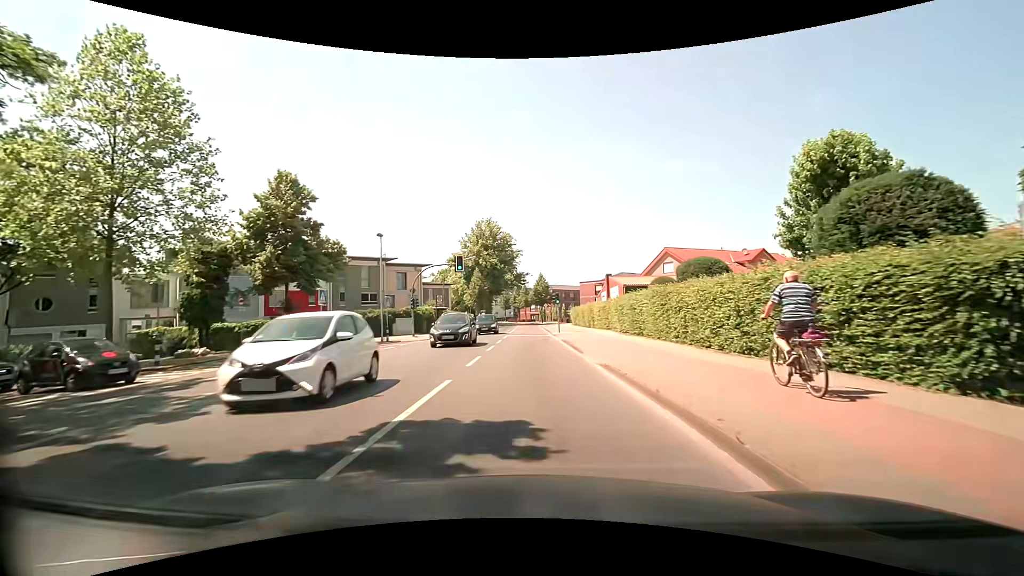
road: secondary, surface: asphalt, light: Day
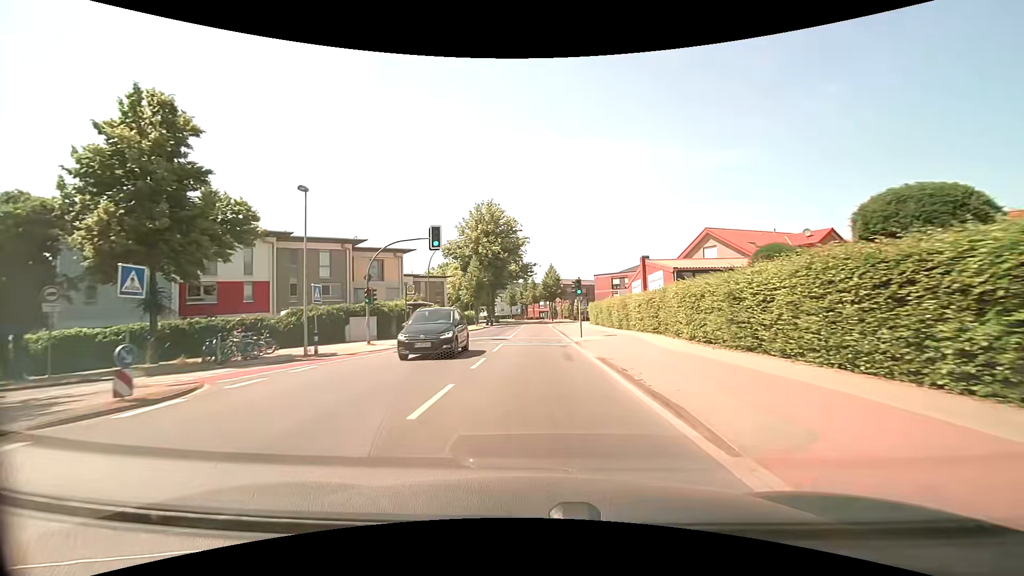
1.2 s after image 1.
(-0.2, +12.9) m; -1°
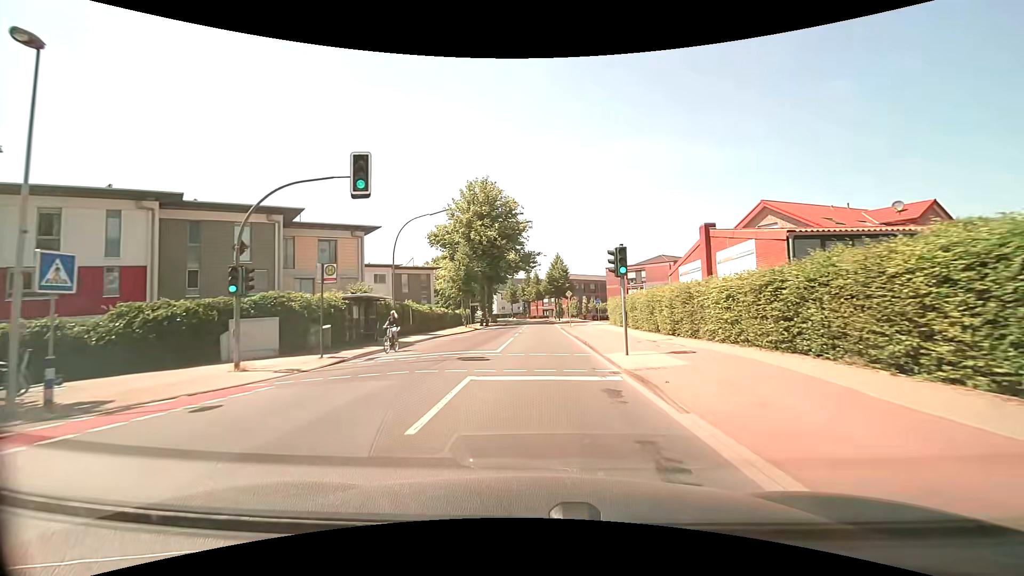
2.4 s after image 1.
(-0.1, +12.7) m; -1°
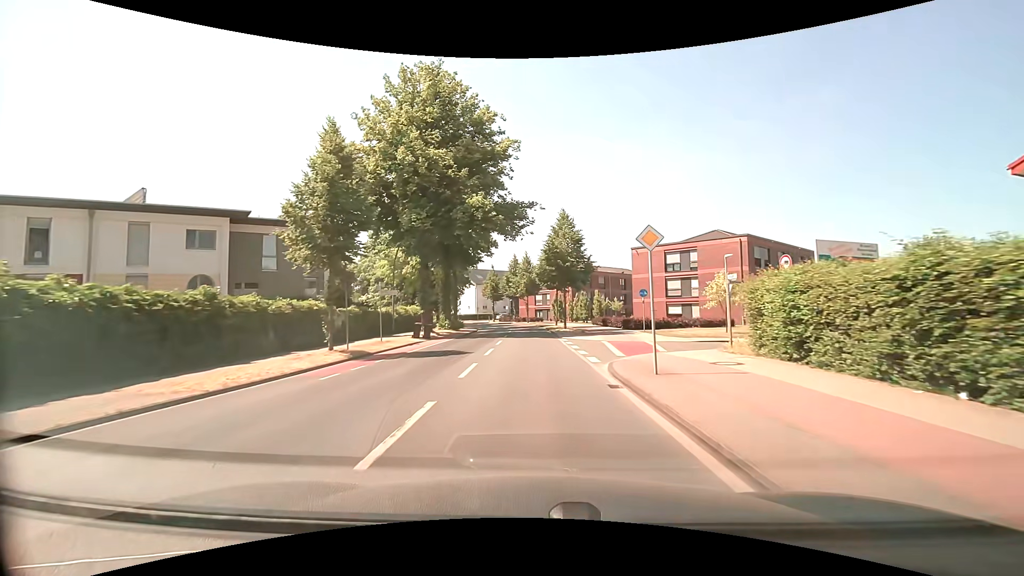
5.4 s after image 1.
(+0.4, +31.8) m; +1°
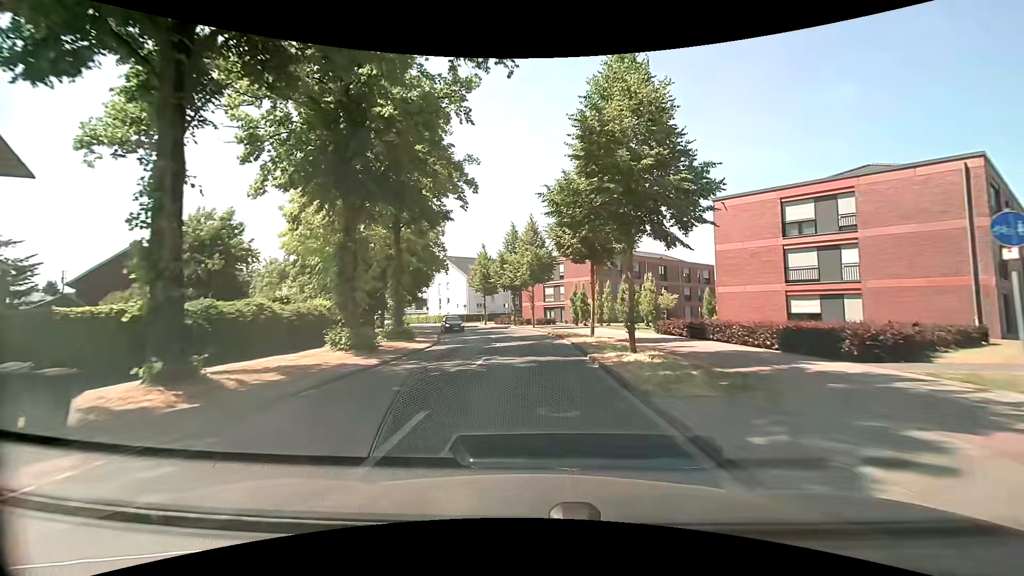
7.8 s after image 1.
(-0.2, +26.2) m; -1°
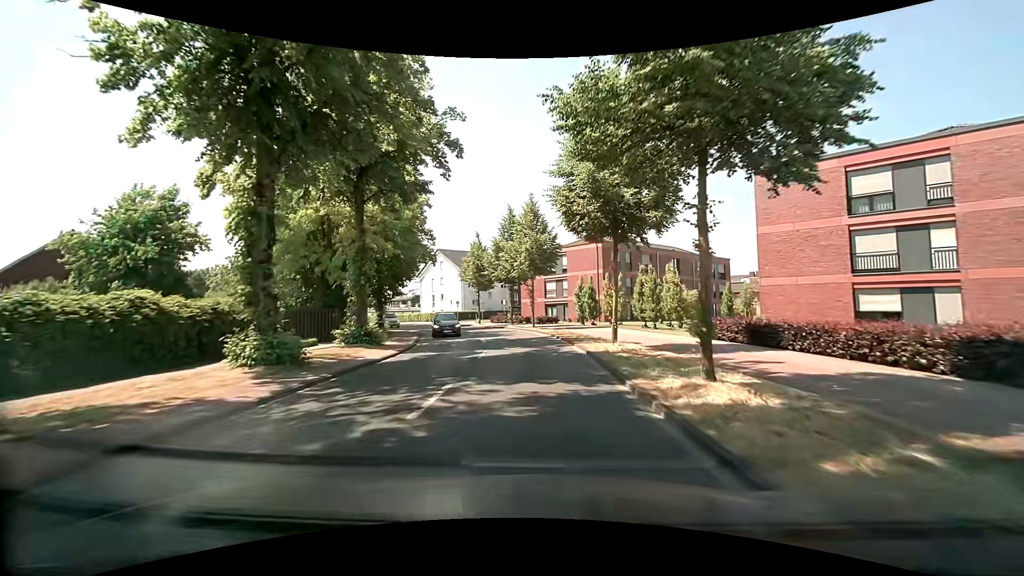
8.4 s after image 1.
(0.0, +6.7) m; +1°
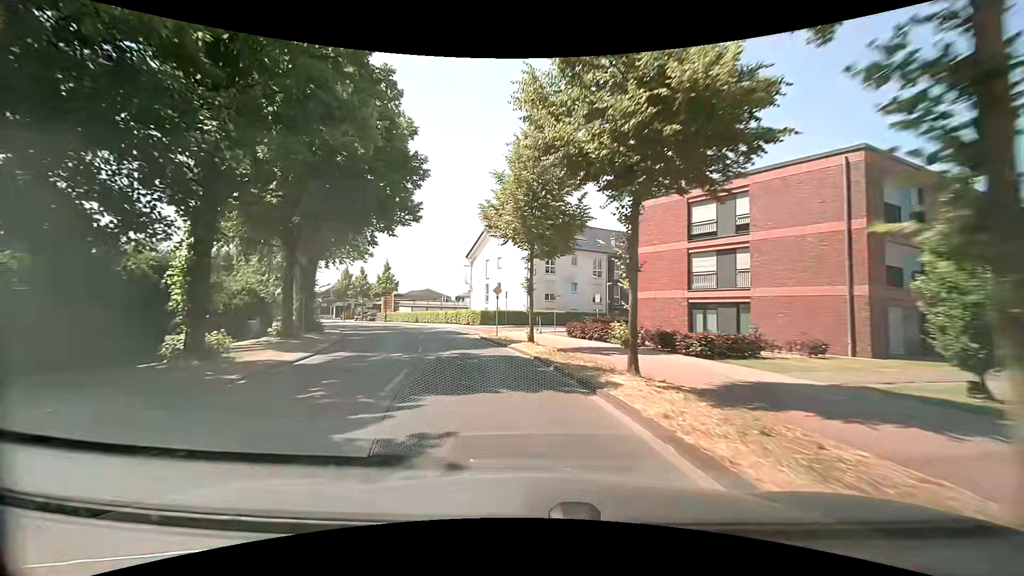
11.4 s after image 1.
(-2.1, +33.4) m; -11°
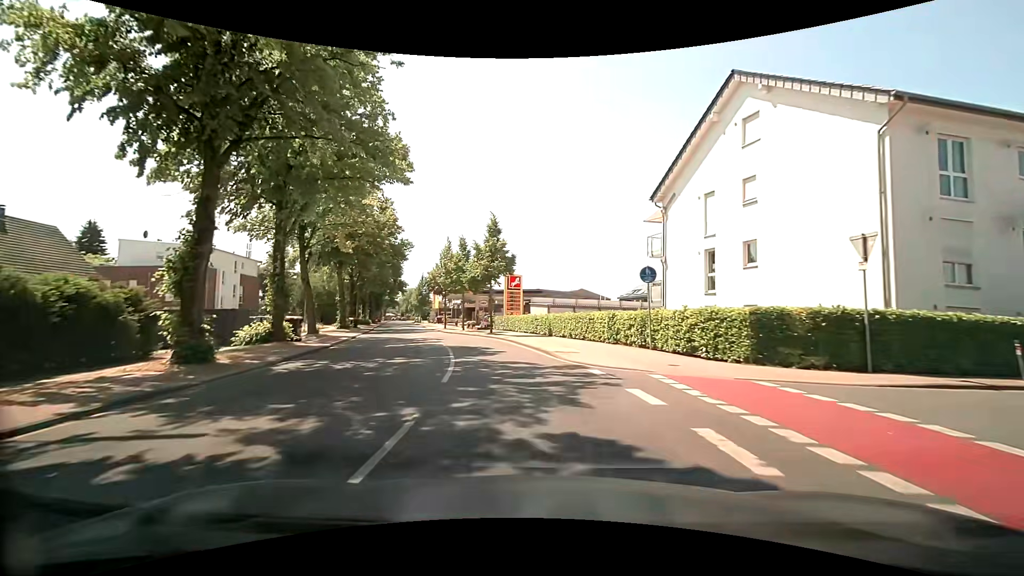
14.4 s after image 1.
(-5.8, +33.2) m; -18°
(0, +10) (-2, +20) (-5, +30) (-8, +39) (-11, +49) (-14, +58) (-16, +68) (-19, +77) (-22, +87) (-25, +97) m
